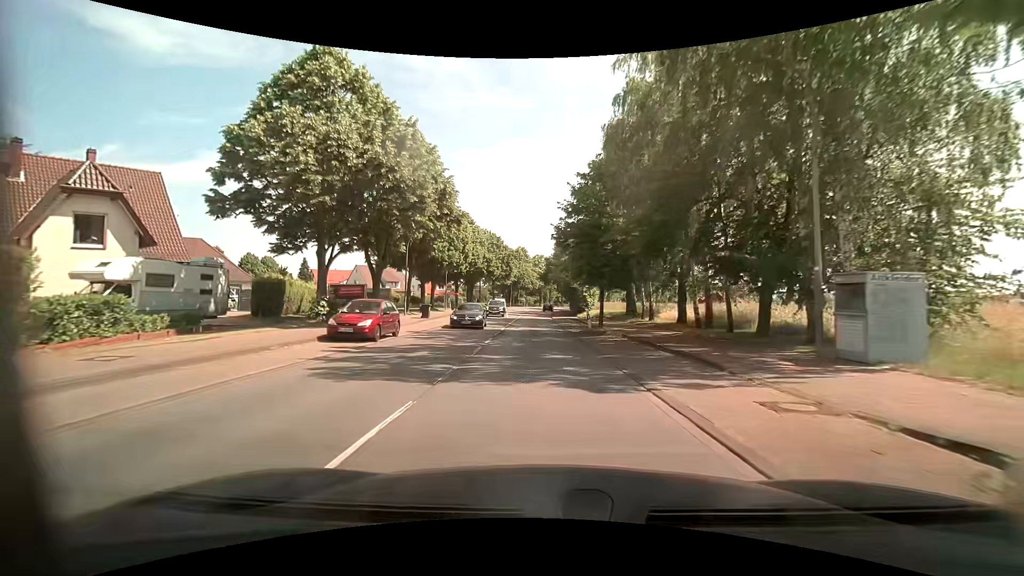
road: primary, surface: asphalt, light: Day
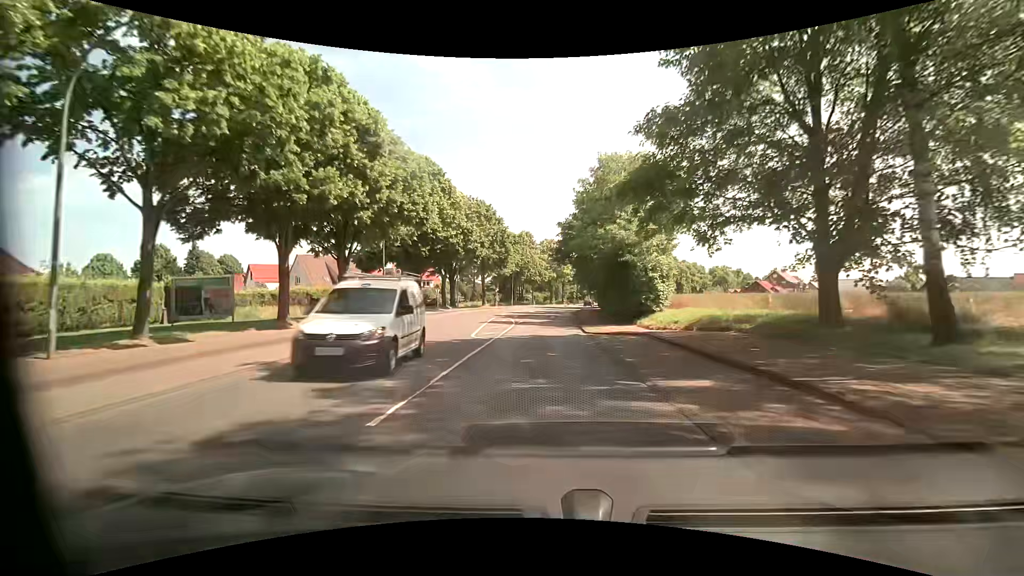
(-0.5, +30.4) m; -1°
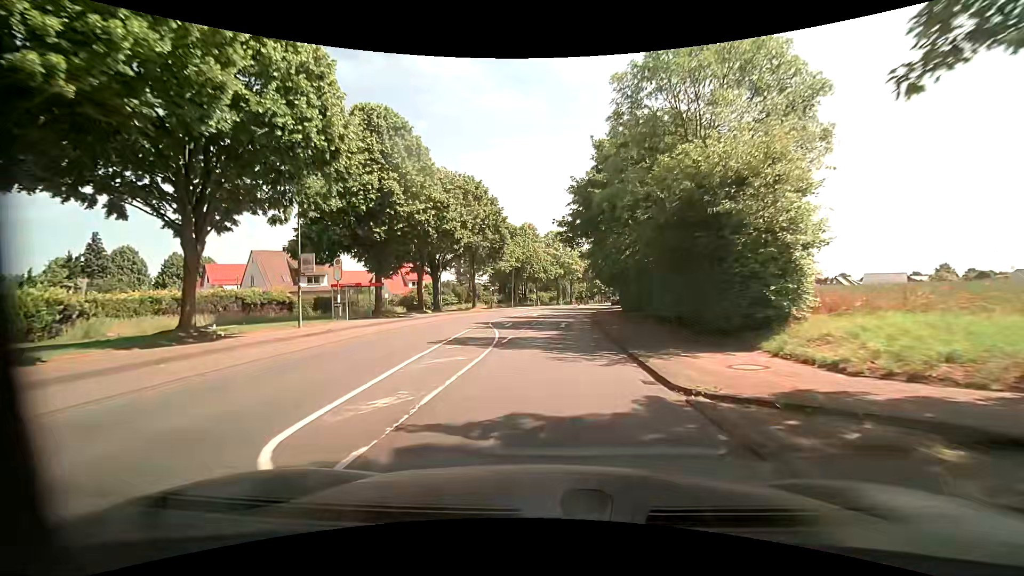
(-0.1, +13.8) m; -1°
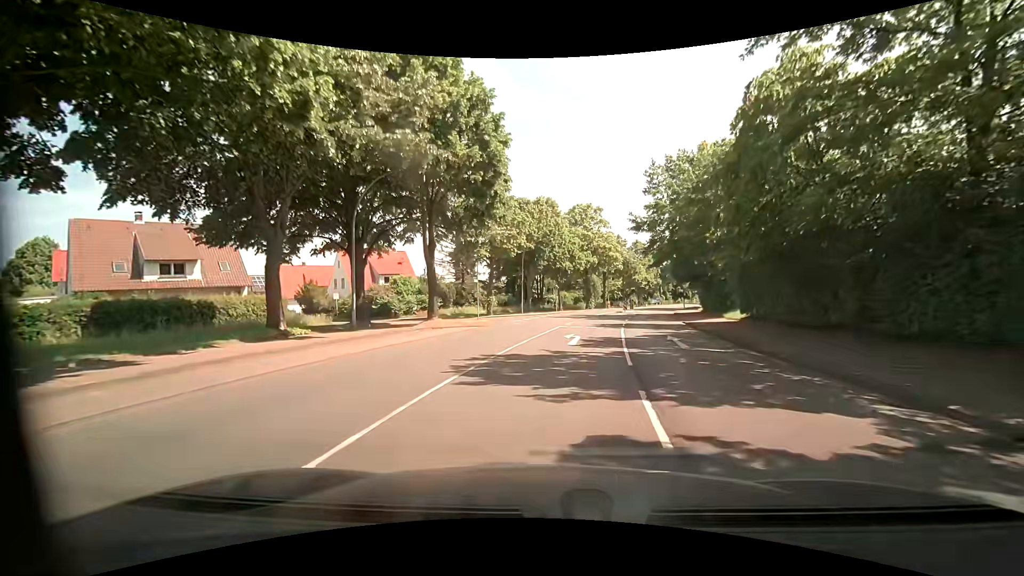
(-1.4, +29.0) m; -2°
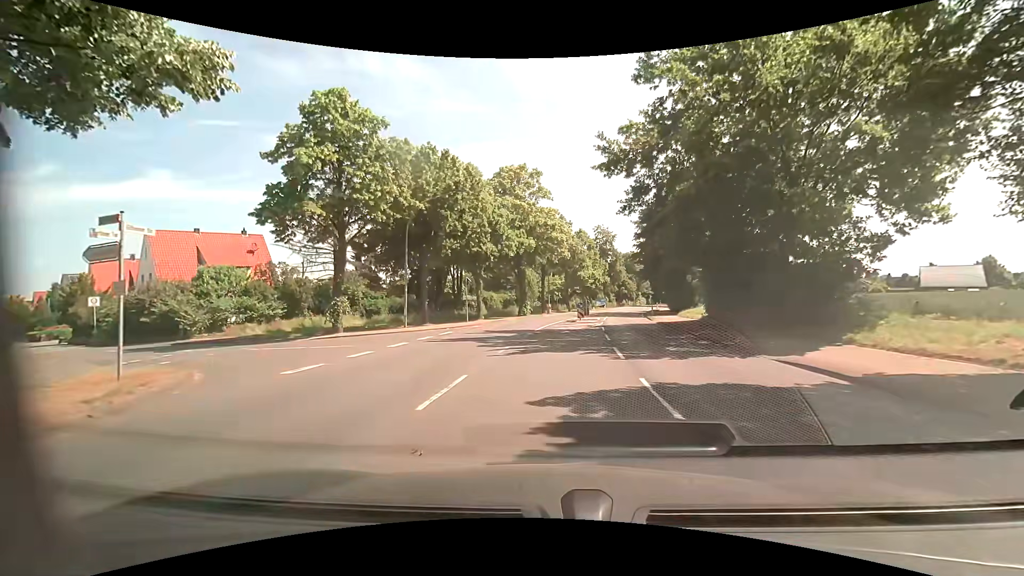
(+1.8, +21.6) m; +7°
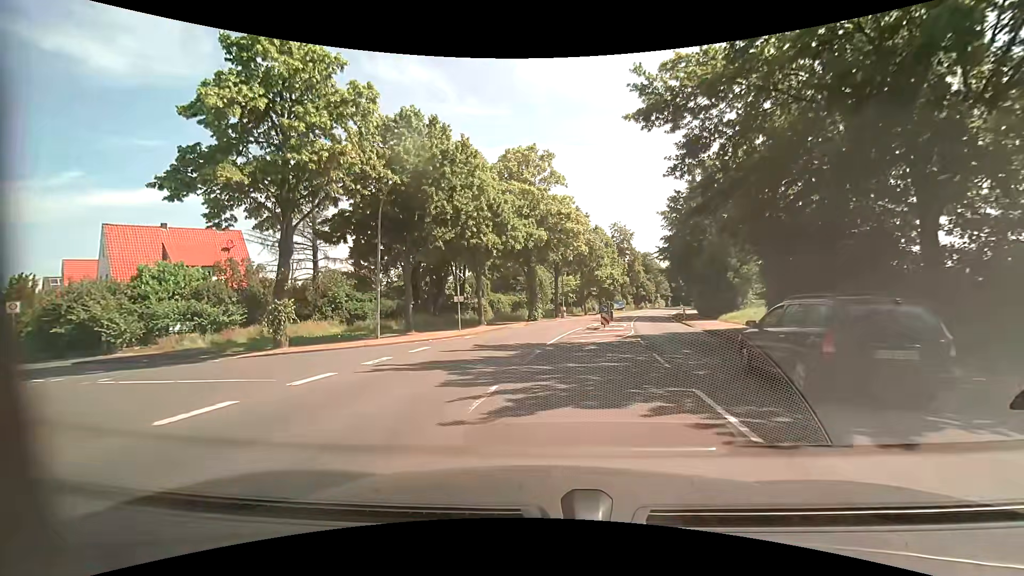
(0.0, +6.8) m; 0°
